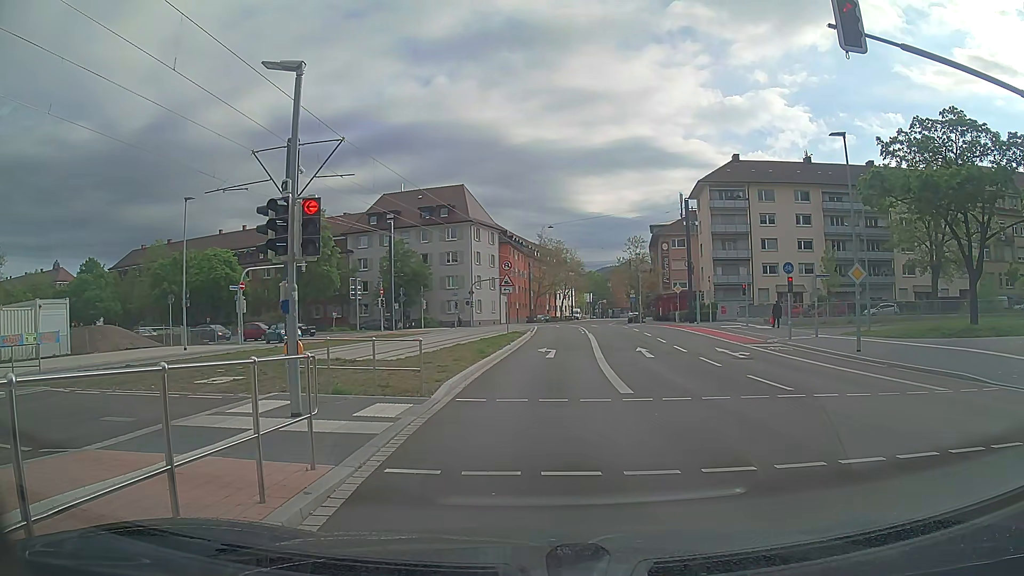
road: secondary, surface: asphalt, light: Day
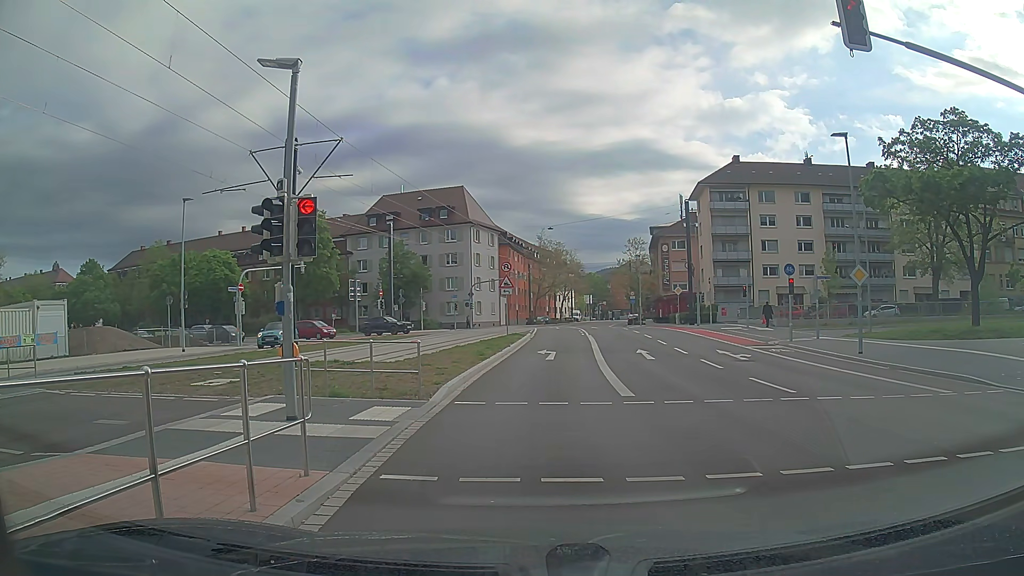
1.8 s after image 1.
(0.0, +0.2) m; 0°
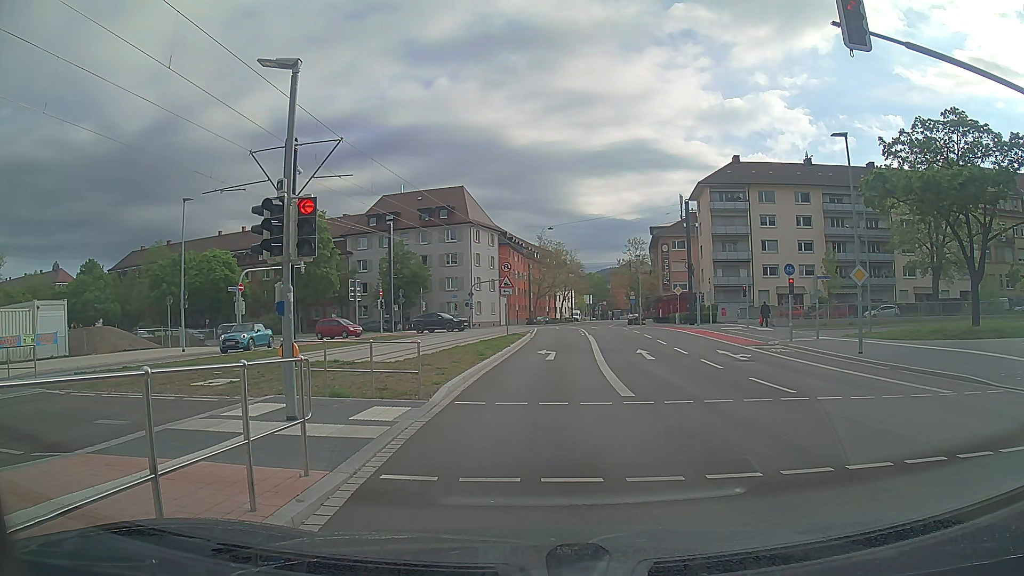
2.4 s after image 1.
(0.0, 0.0) m; 0°
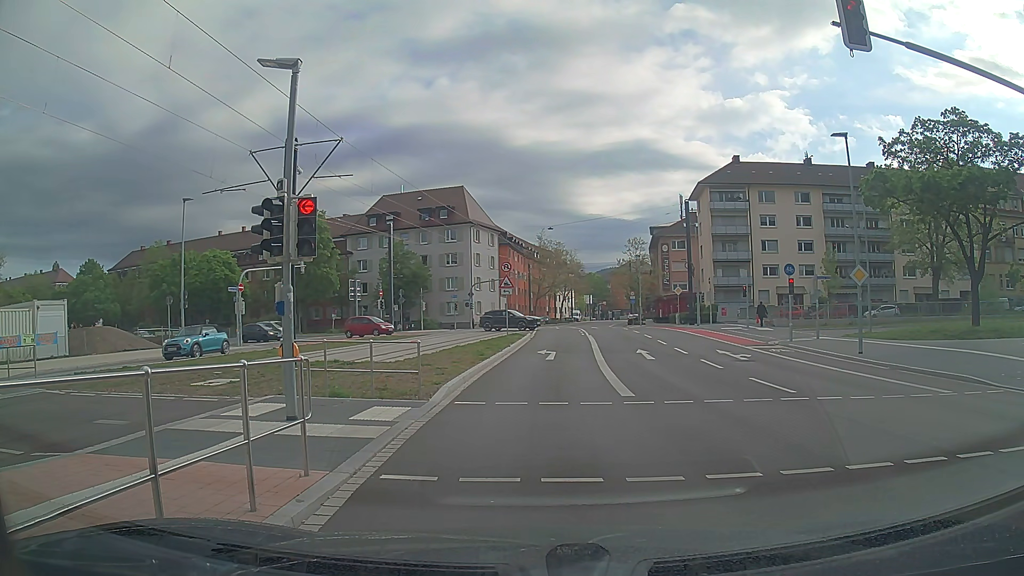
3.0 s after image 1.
(0.0, 0.0) m; 0°
